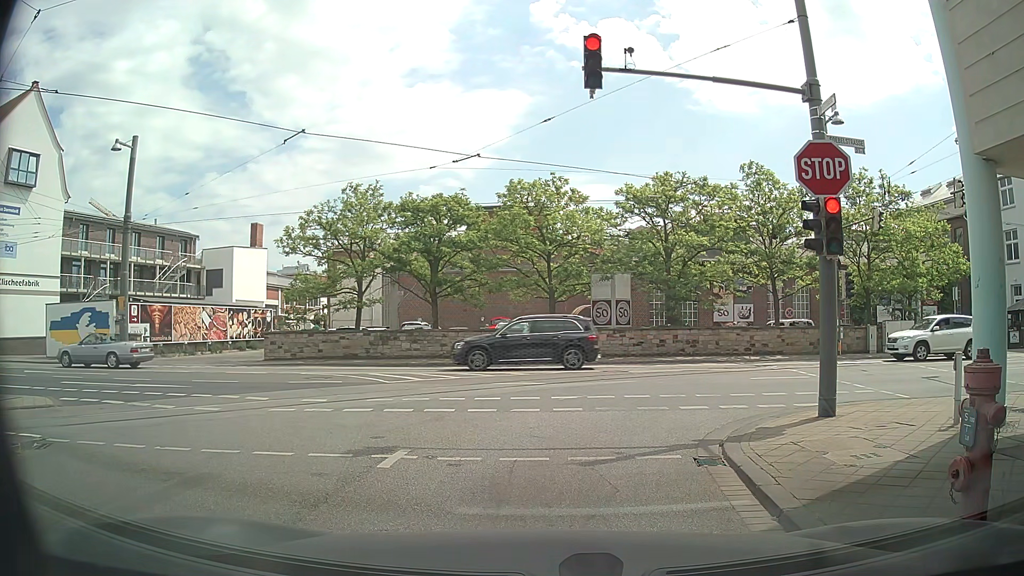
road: residential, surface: asphalt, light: Day
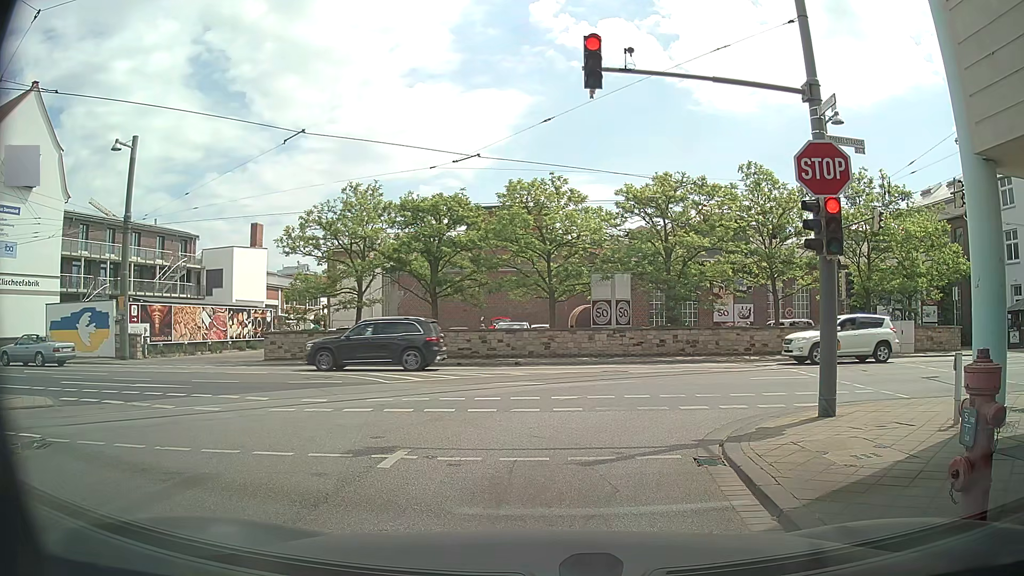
(0.0, 0.0) m; 0°
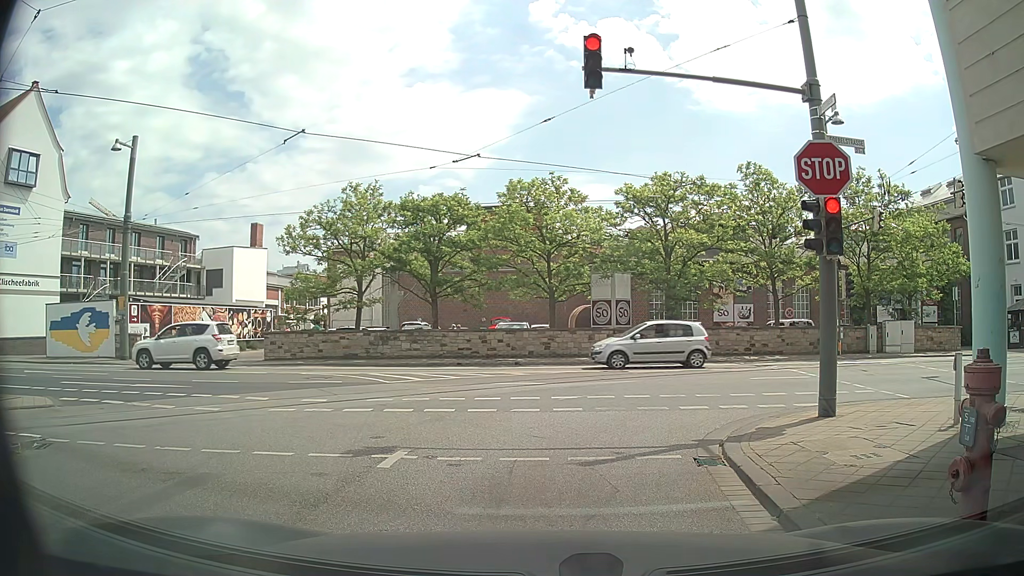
(0.0, 0.0) m; 0°
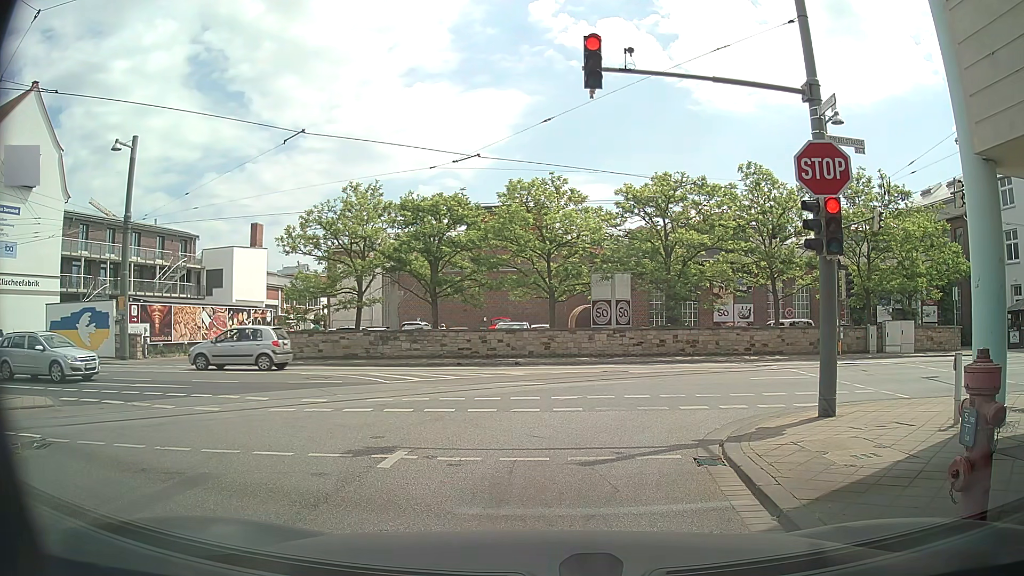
(0.0, 0.0) m; 0°
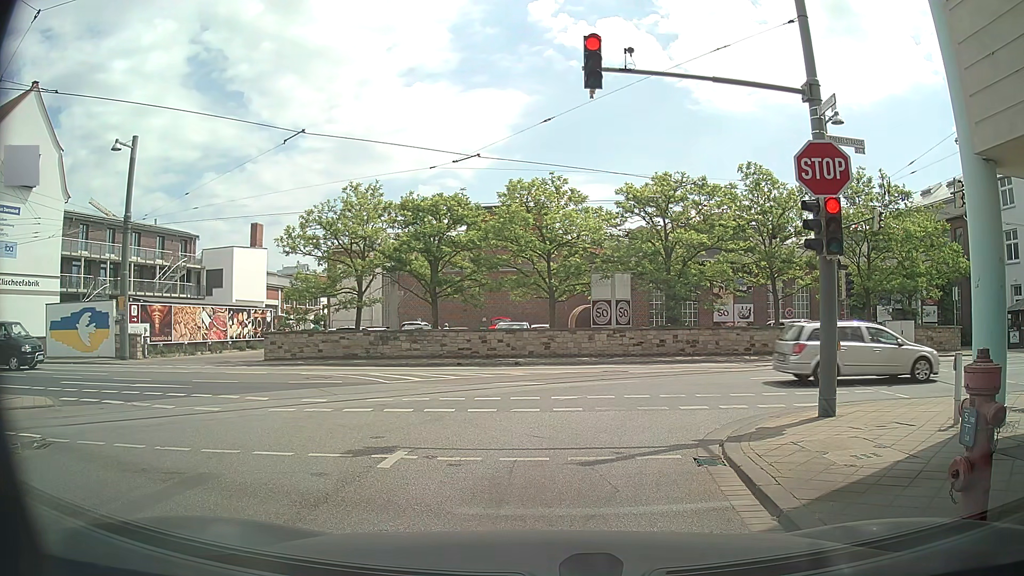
(0.0, 0.0) m; 0°
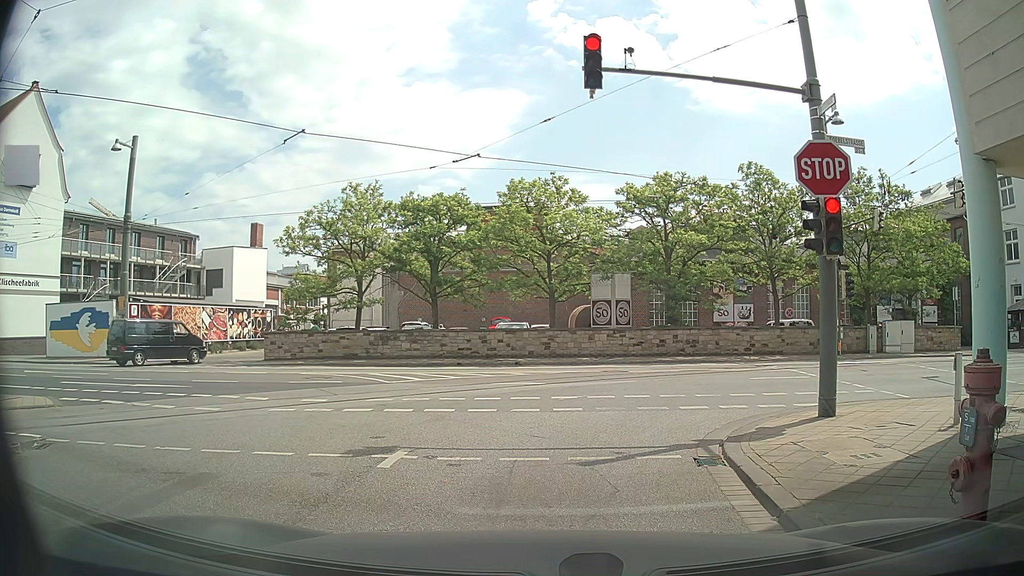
(0.0, 0.0) m; 0°
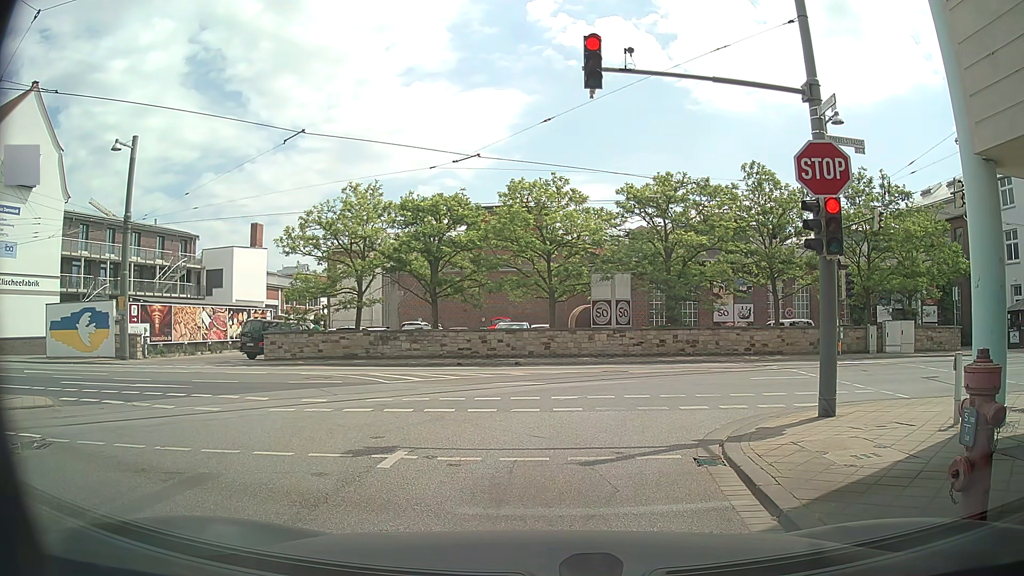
(0.0, 0.0) m; 0°
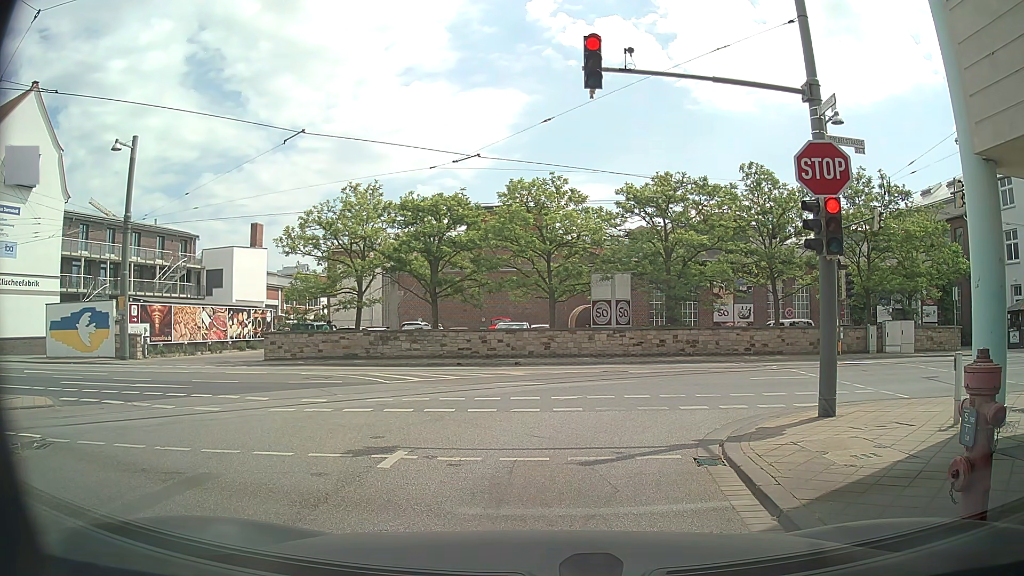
(0.0, 0.0) m; 0°
